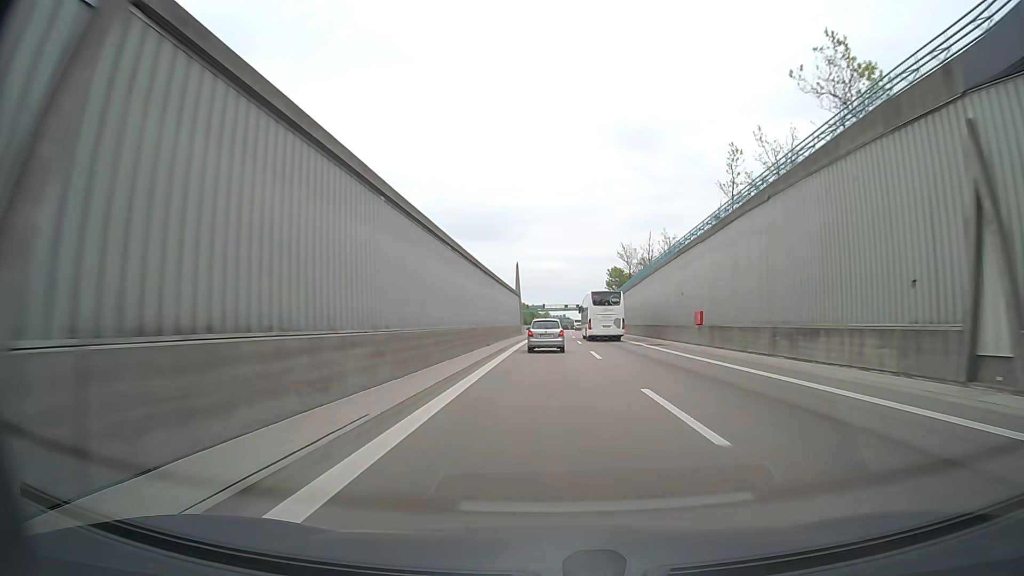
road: motorway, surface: asphalt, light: Day
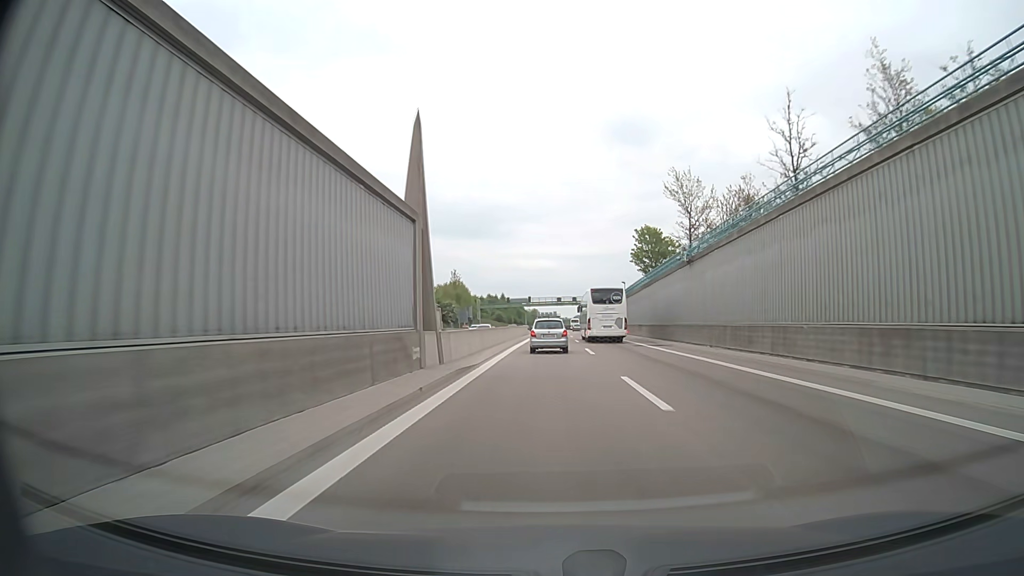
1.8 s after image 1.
(+0.7, +51.5) m; +1°
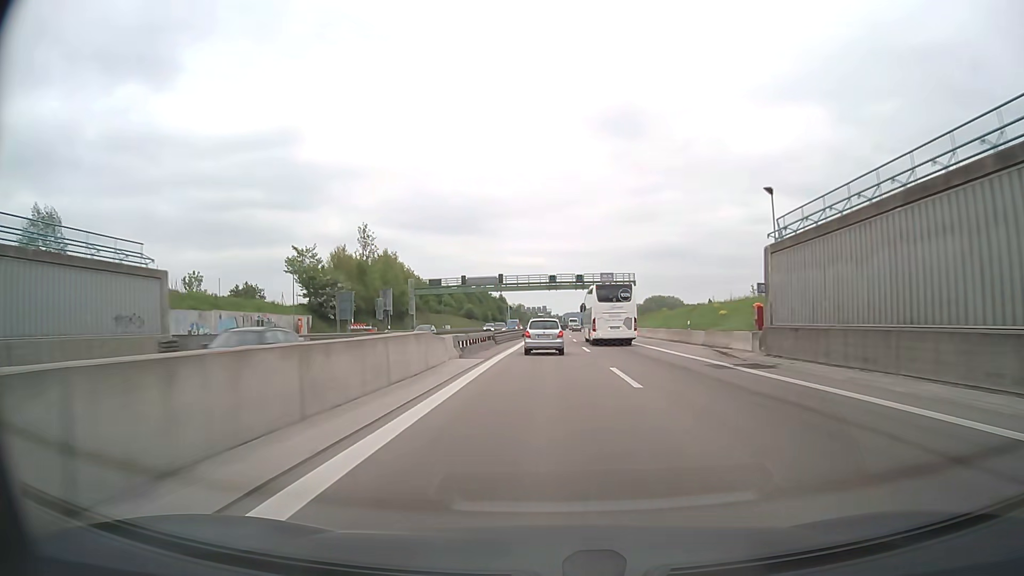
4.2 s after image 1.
(+0.6, +69.0) m; +1°
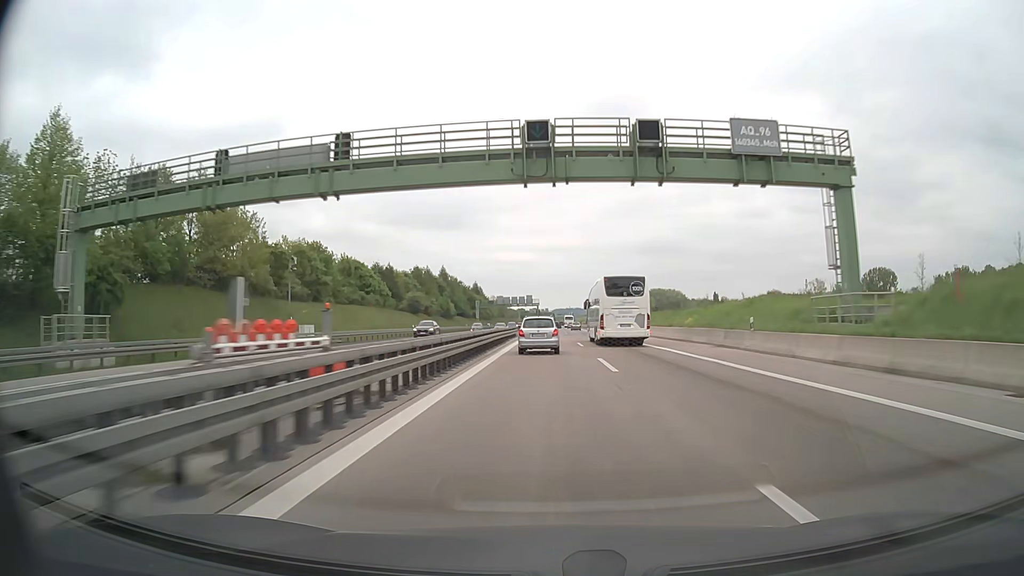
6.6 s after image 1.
(+0.6, +68.7) m; +1°
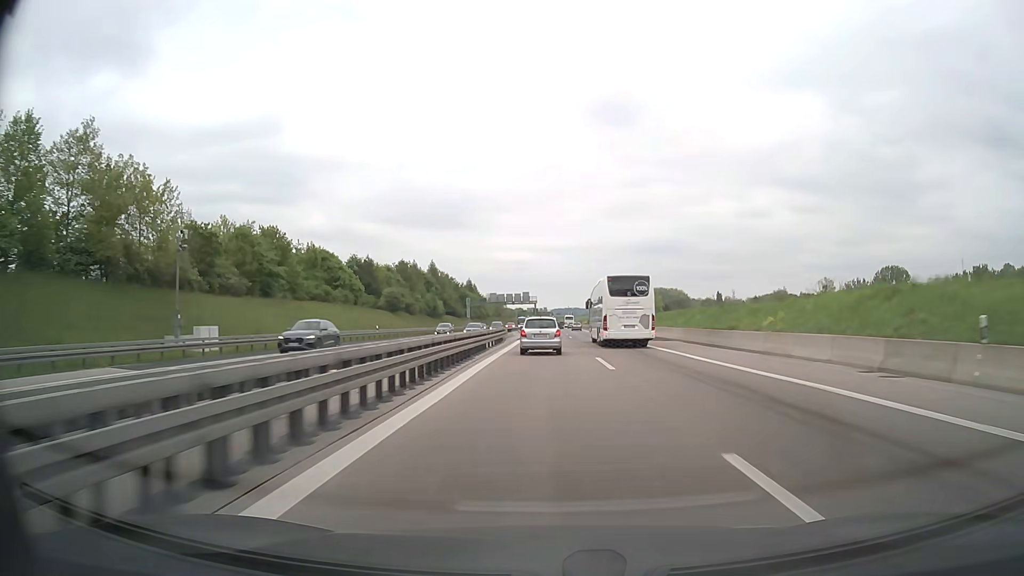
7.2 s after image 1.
(0.0, +17.2) m; 0°
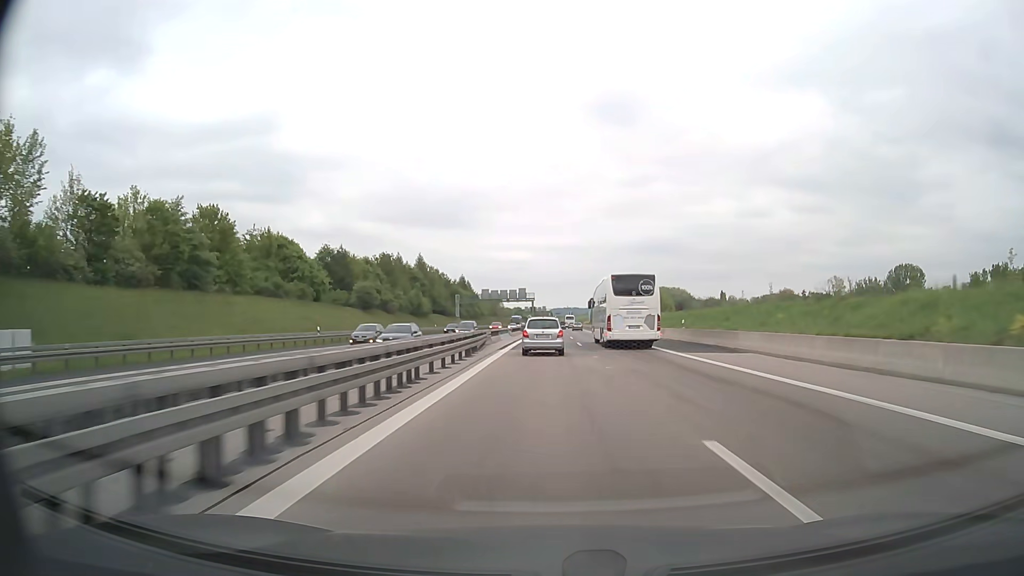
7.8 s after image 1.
(0.0, +17.1) m; 0°
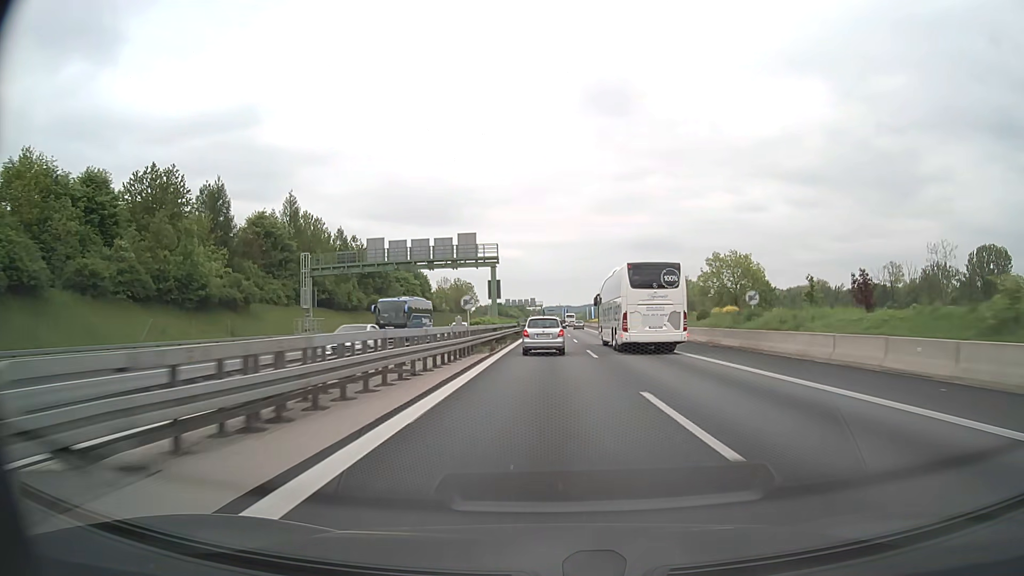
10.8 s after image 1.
(+0.4, +85.0) m; +1°
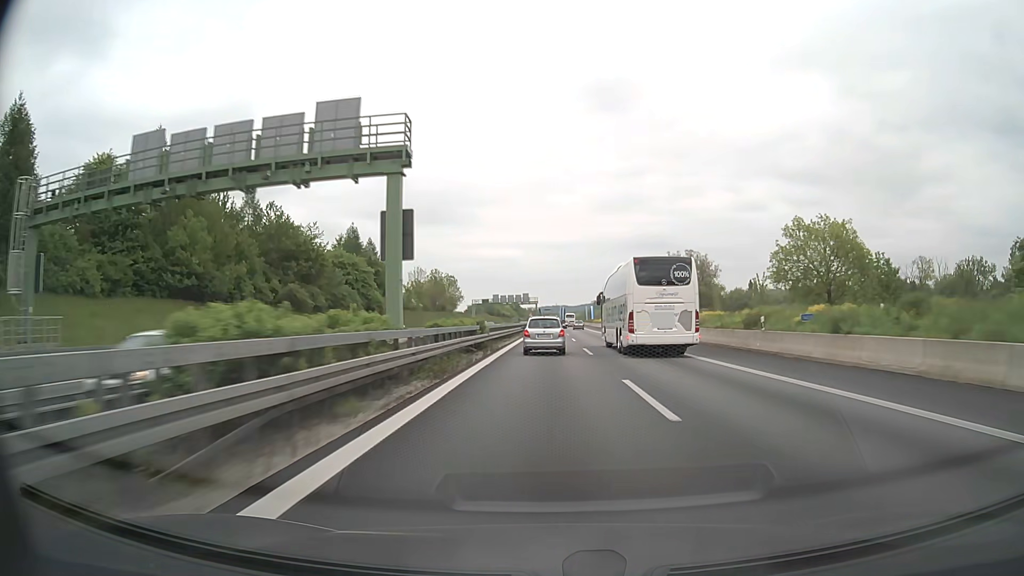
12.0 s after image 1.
(+0.1, +33.8) m; 0°
(0, +10) (0, +20) (0, +30) (0, +40) (0, +50) (0, +60) (0, +70) (0, +80) (0, +90) (+1, +100) m
